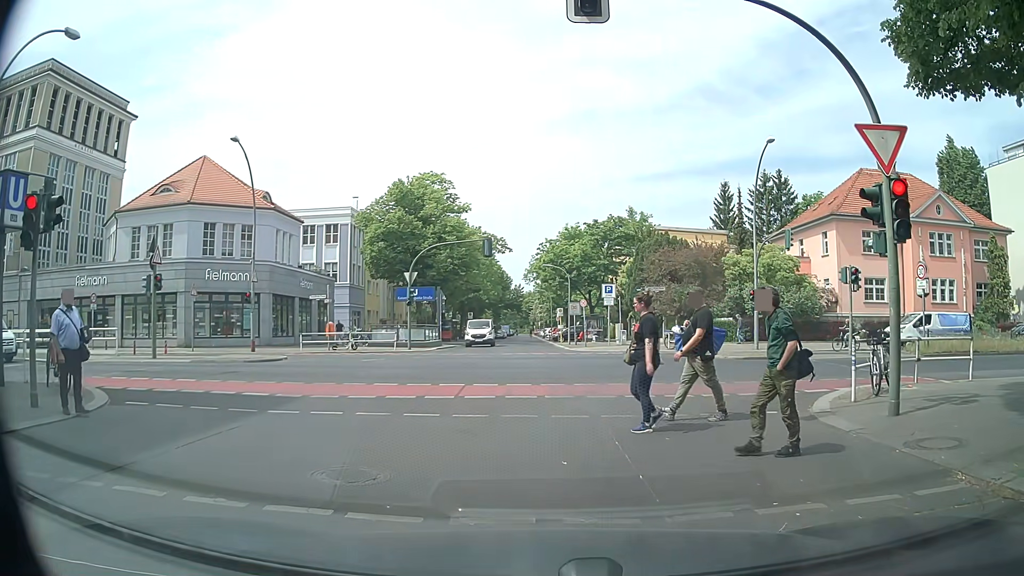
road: residential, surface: asphalt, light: Day
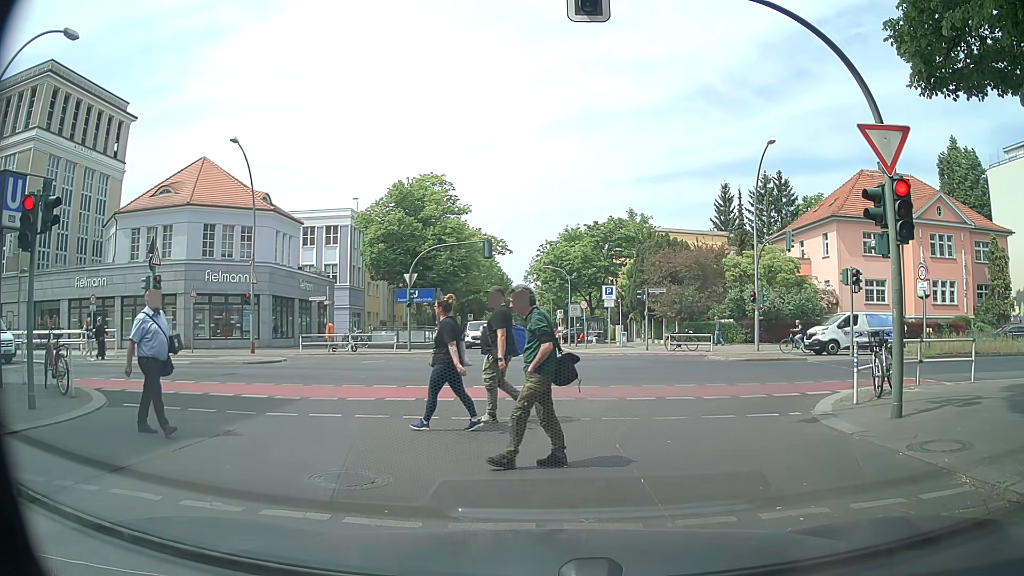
(0.0, +0.2) m; 0°
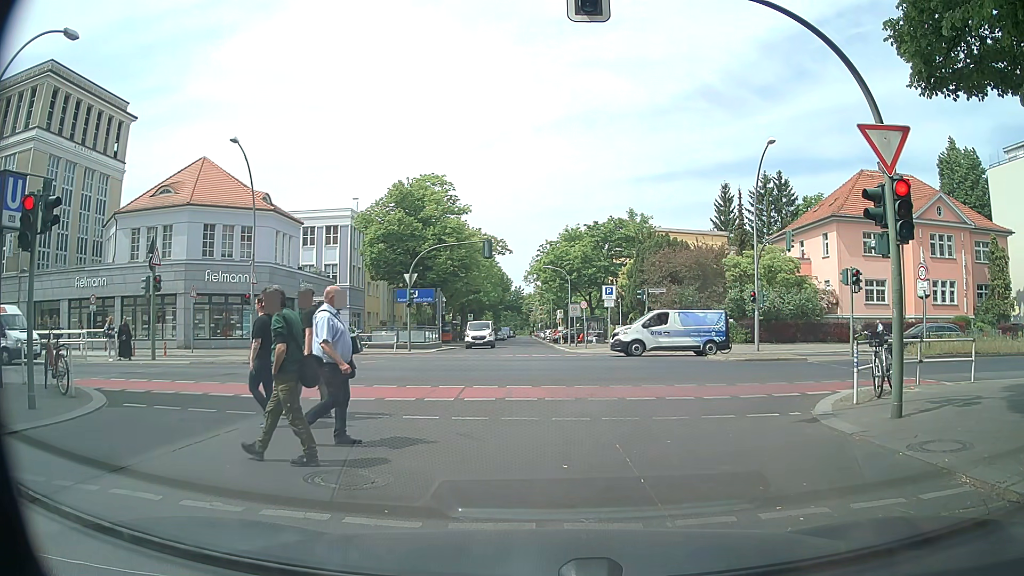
(0.0, 0.0) m; 0°
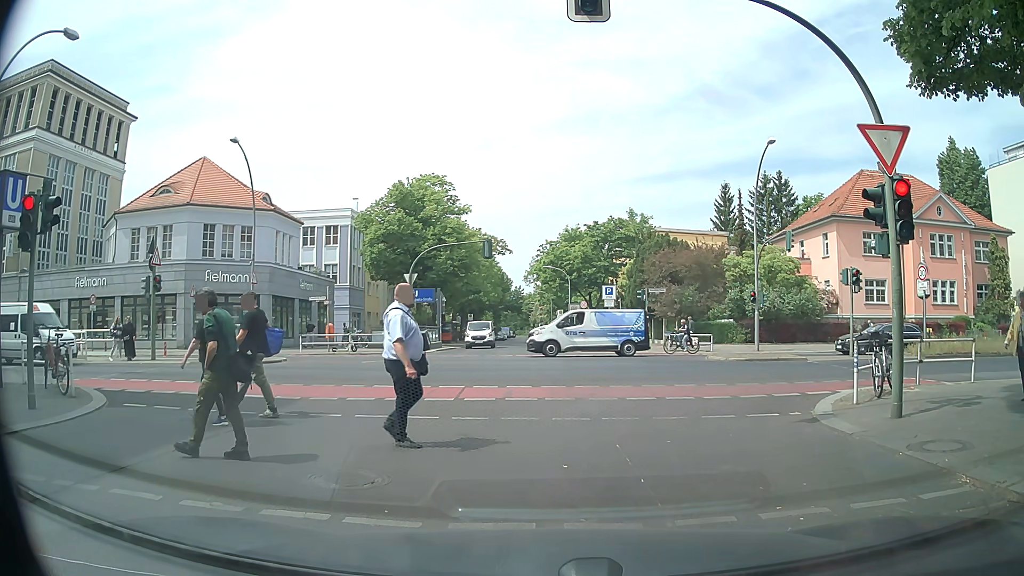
(0.0, 0.0) m; 0°
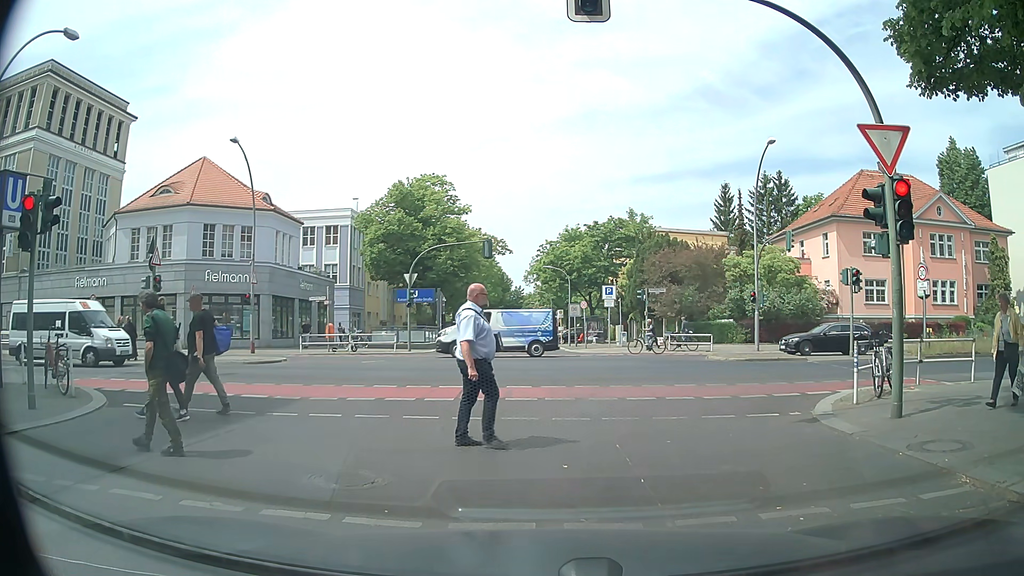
(0.0, 0.0) m; 0°
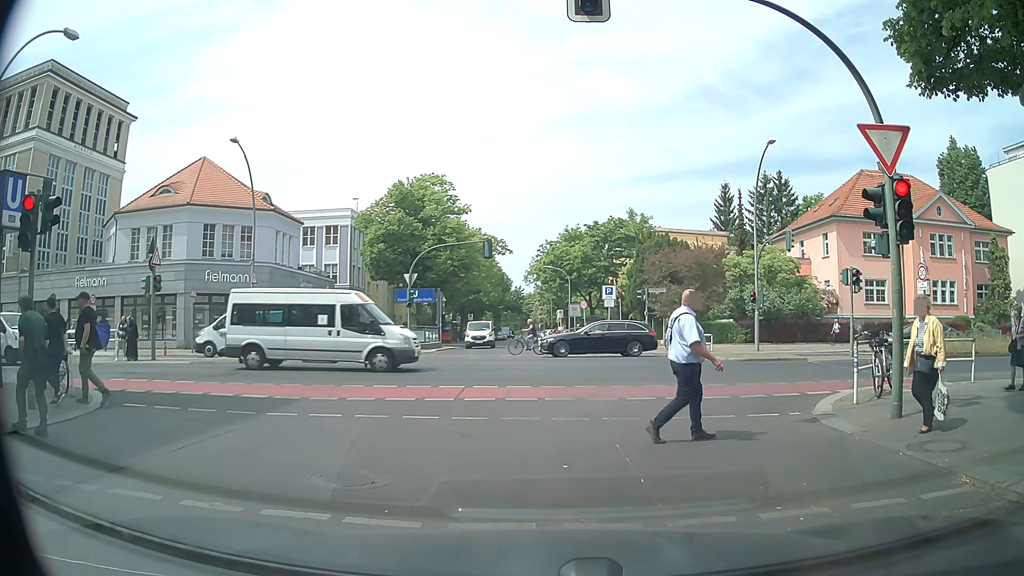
(0.0, 0.0) m; 0°
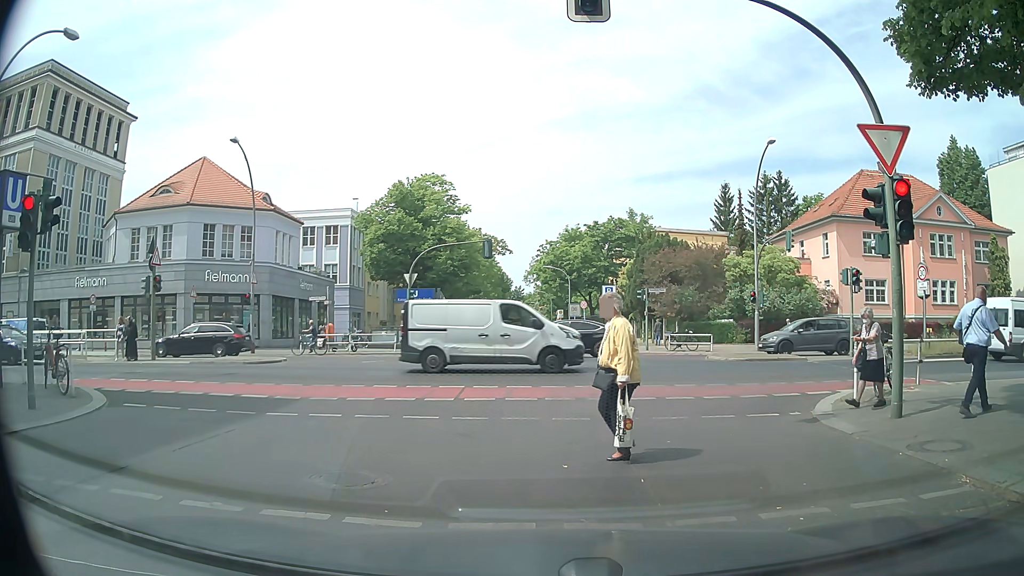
(0.0, 0.0) m; 0°
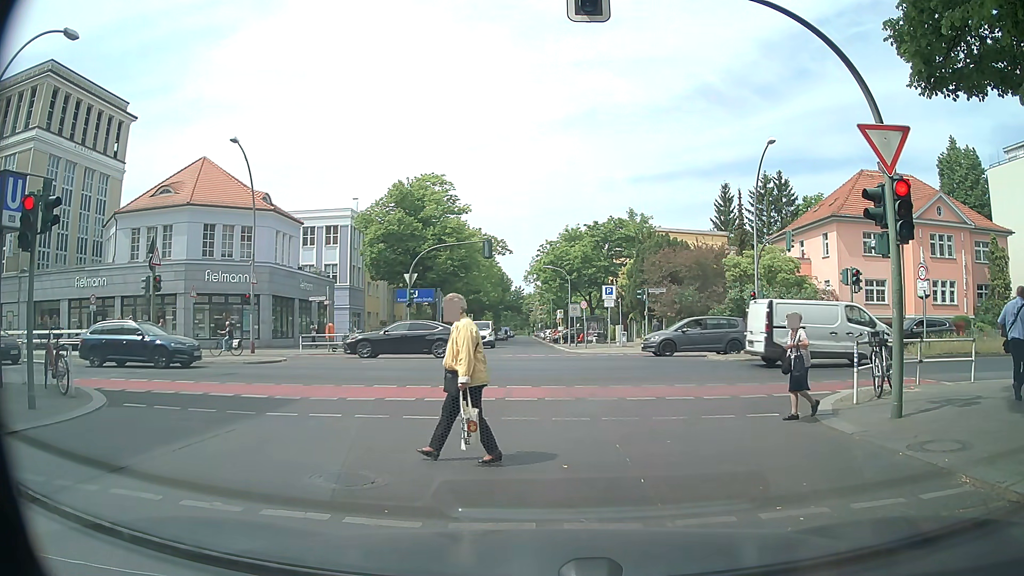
(0.0, 0.0) m; 0°
